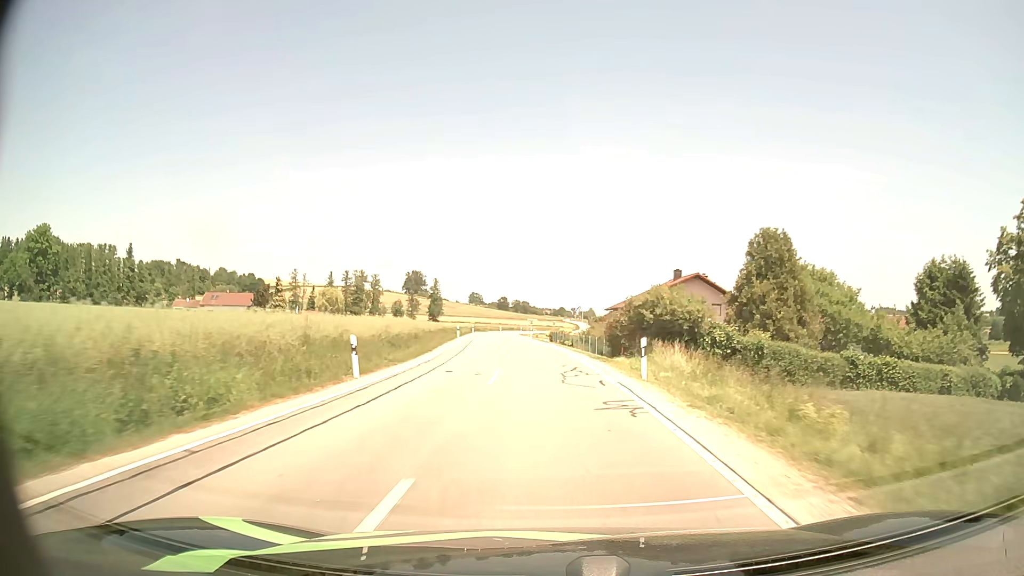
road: secondary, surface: asphalt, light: Day
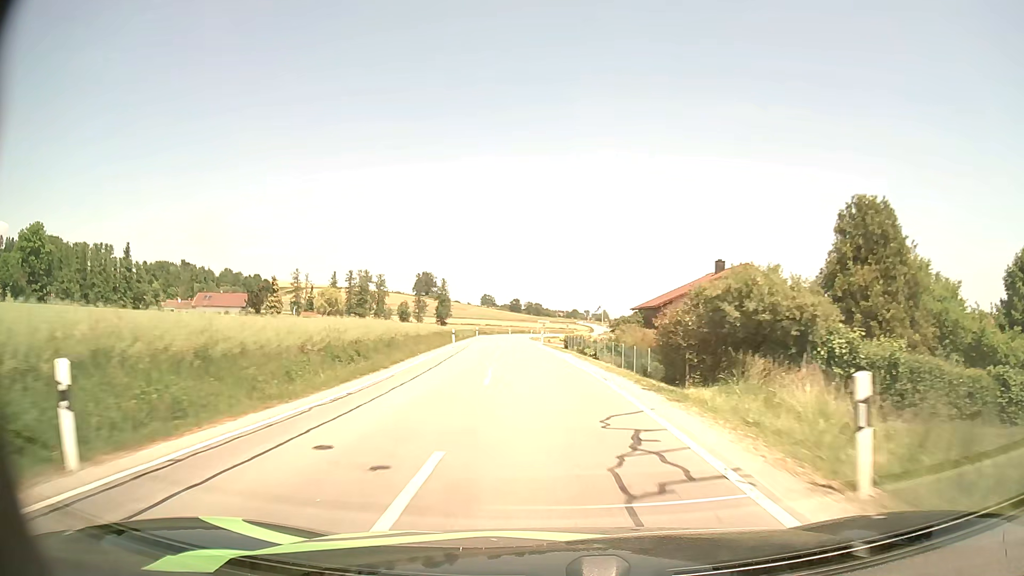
(-0.1, +11.2) m; -1°
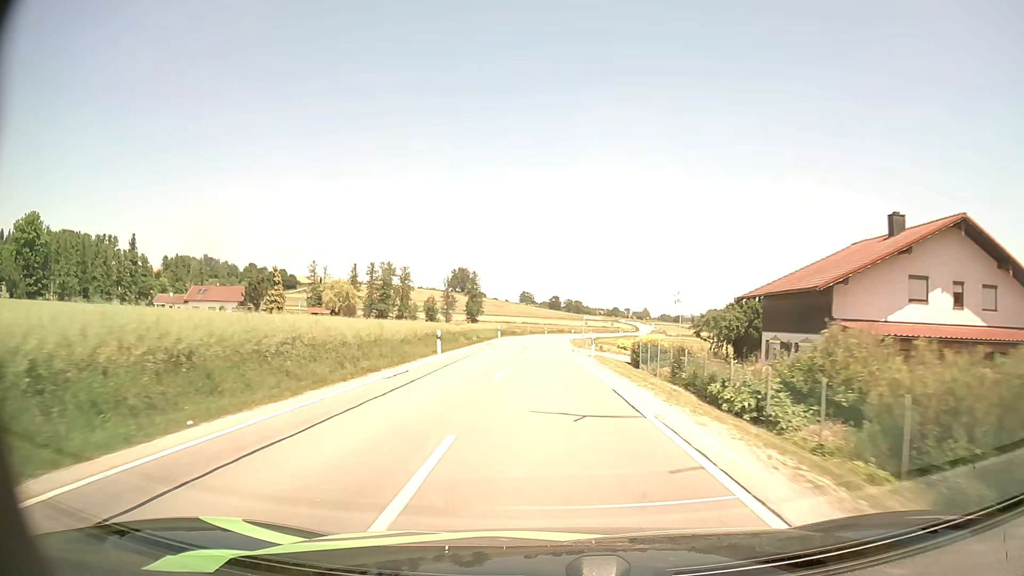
(-0.7, +22.5) m; -3°
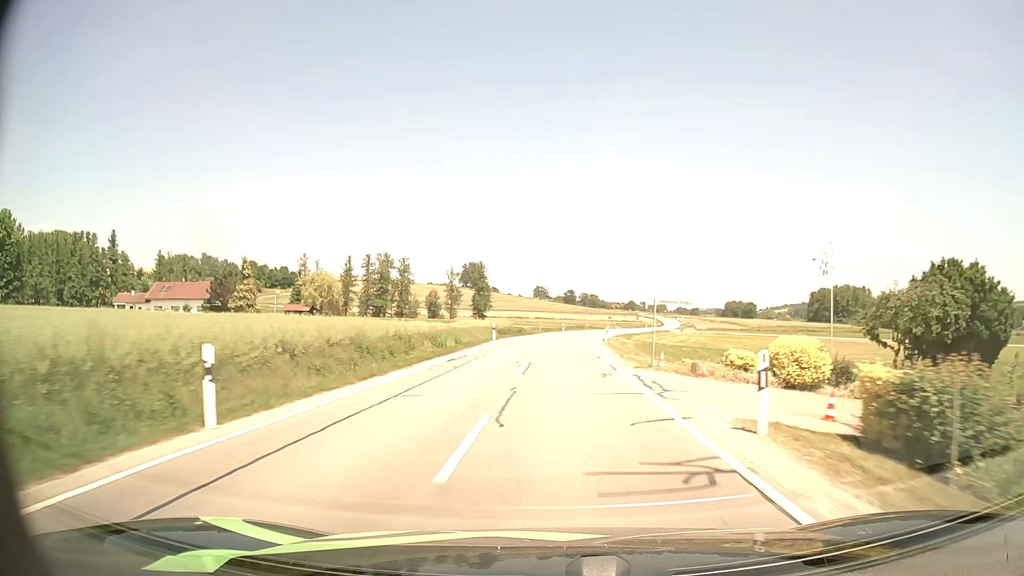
(-0.4, +22.2) m; -1°
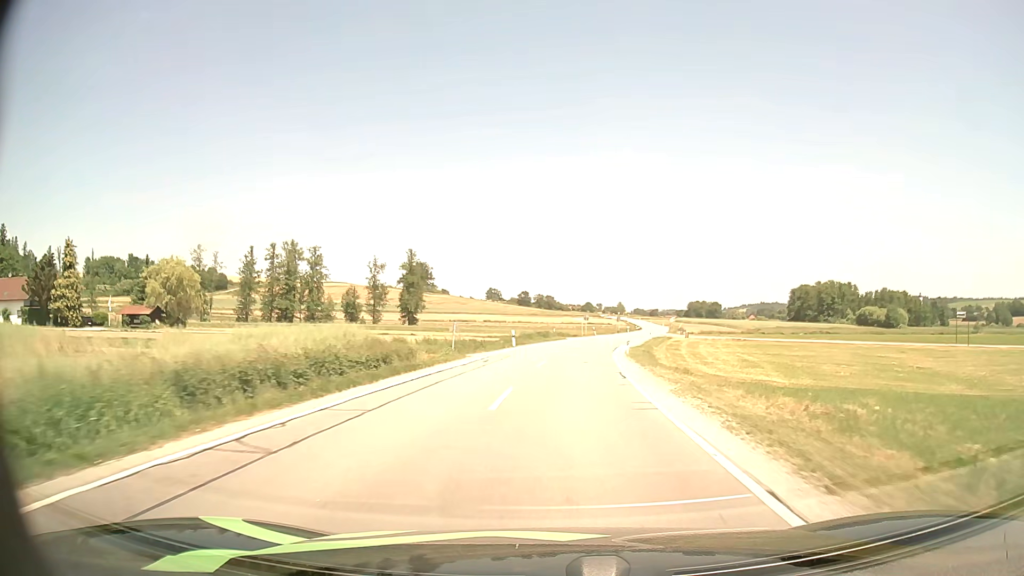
(+1.0, +42.8) m; +4°
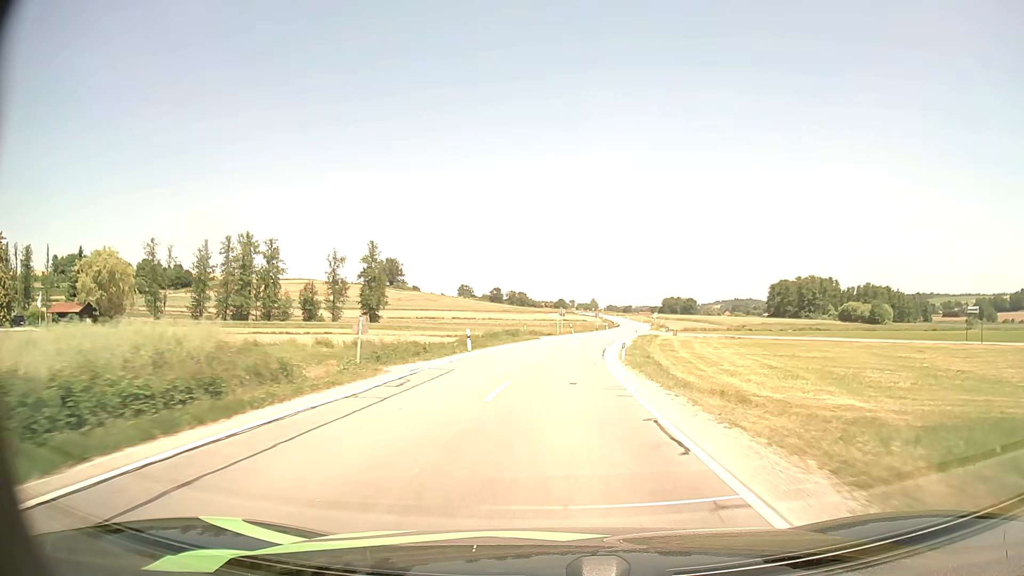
(+0.2, +10.7) m; +2°
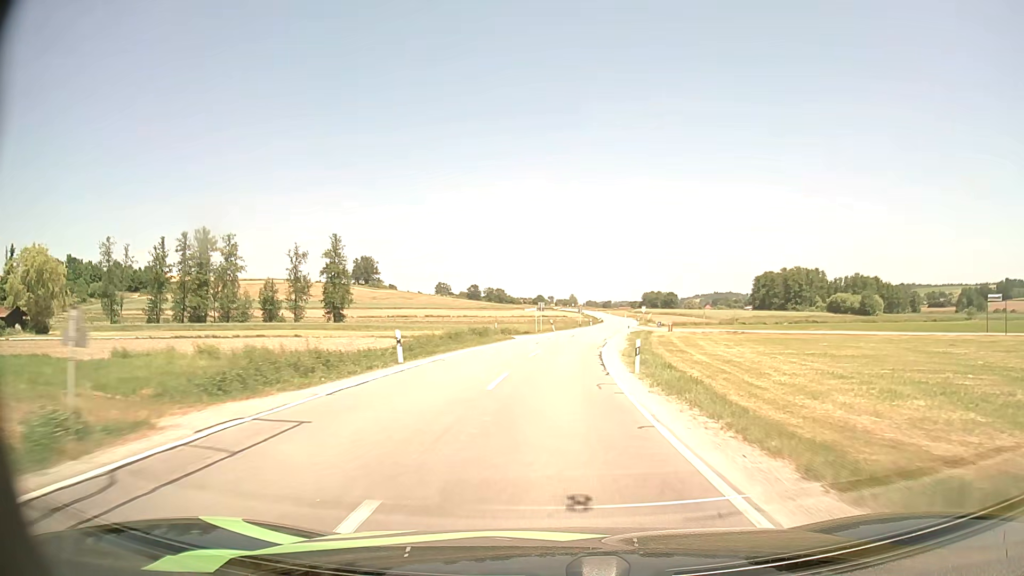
(+0.2, +10.8) m; +2°
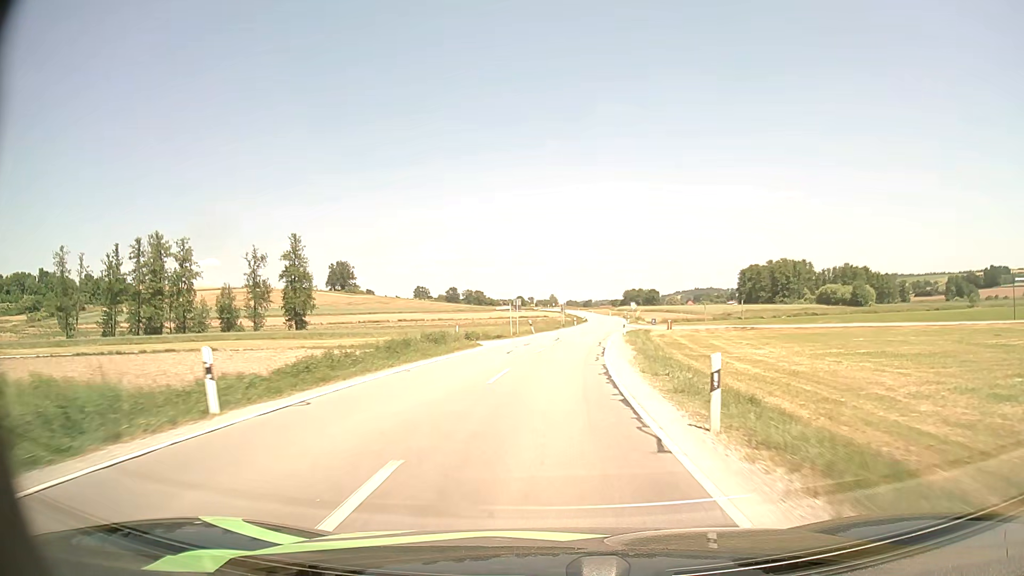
(+0.2, +10.9) m; +2°
(0, +10) (0, +20) (+1, +30) (+2, +40) (+3, +50) (+4, +60) (+6, +70) (+7, +80) (+8, +90) (+9, +100) m
